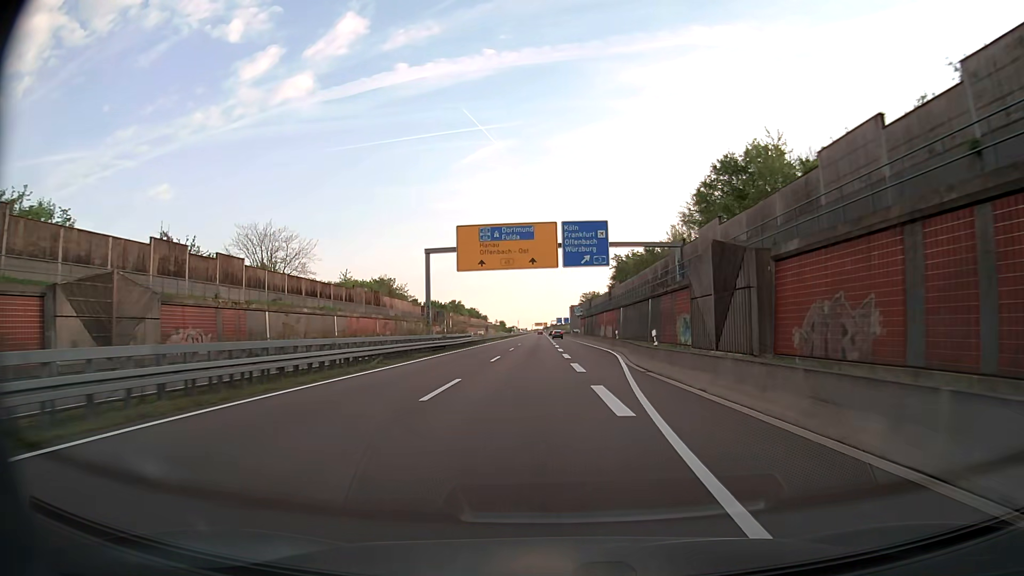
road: trunk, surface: asphalt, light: Day
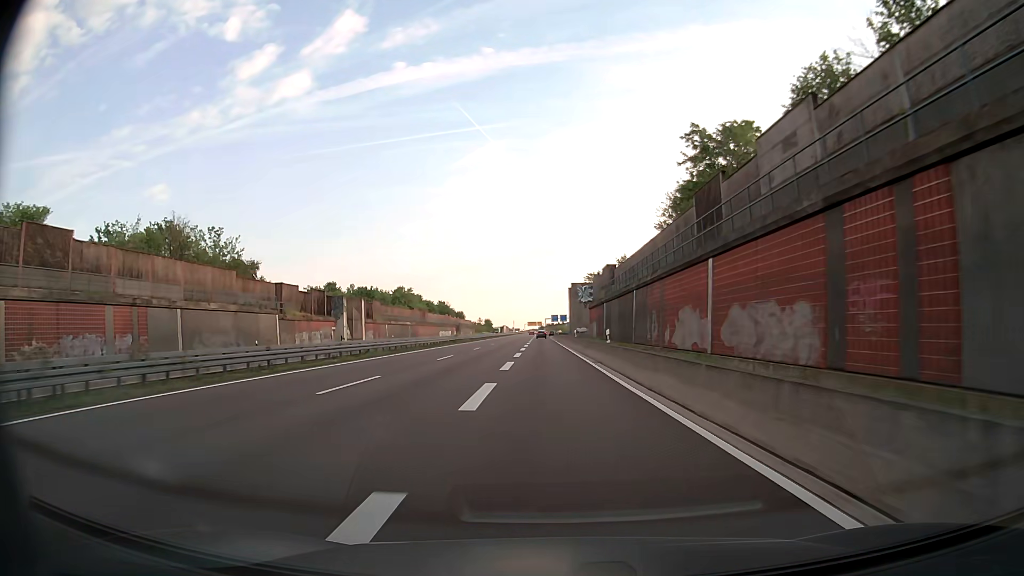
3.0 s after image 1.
(+1.3, +70.9) m; 0°
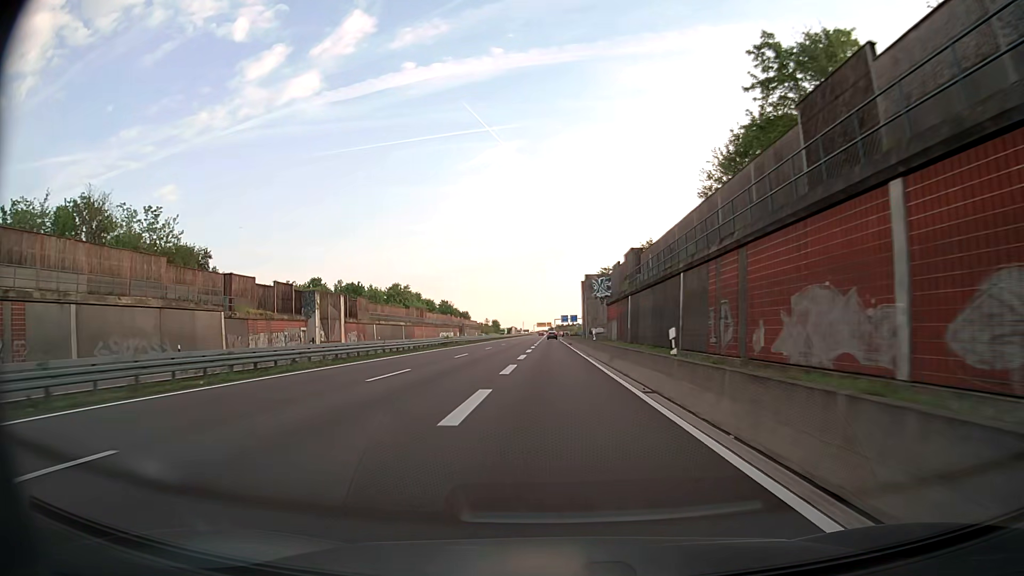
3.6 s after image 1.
(-0.1, +13.8) m; -1°
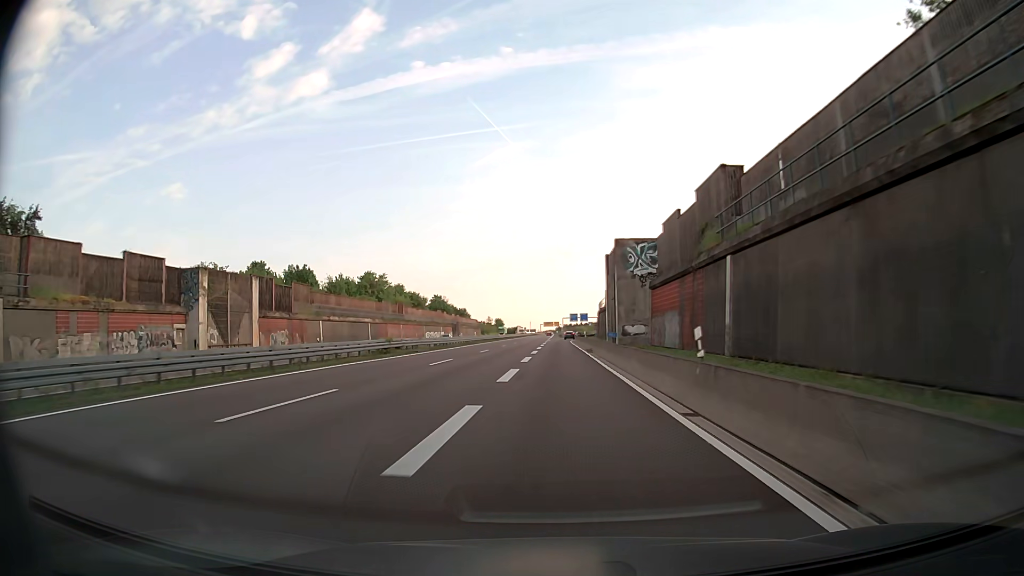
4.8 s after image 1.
(-0.3, +27.3) m; -1°
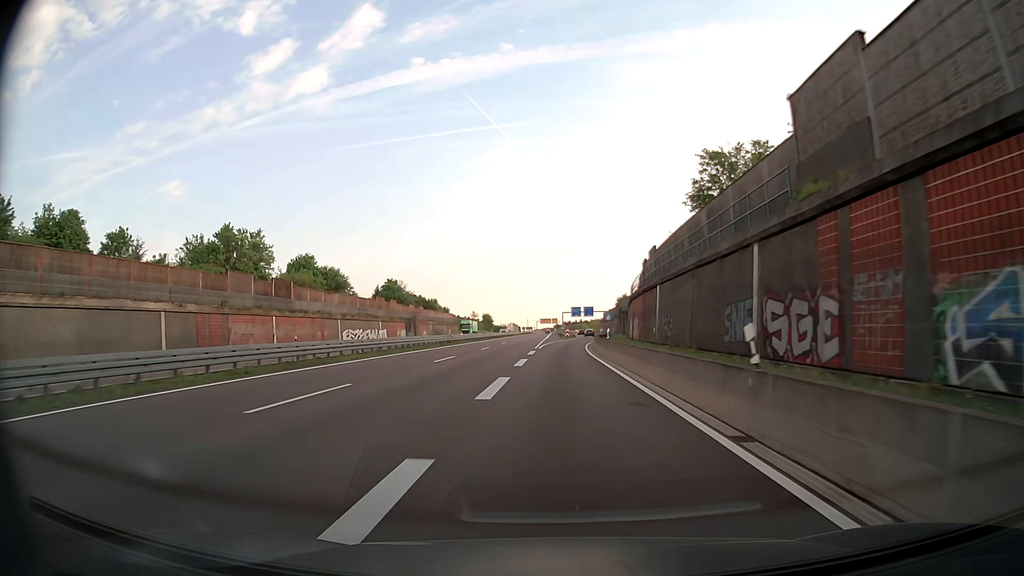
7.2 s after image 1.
(+0.1, +53.1) m; 0°
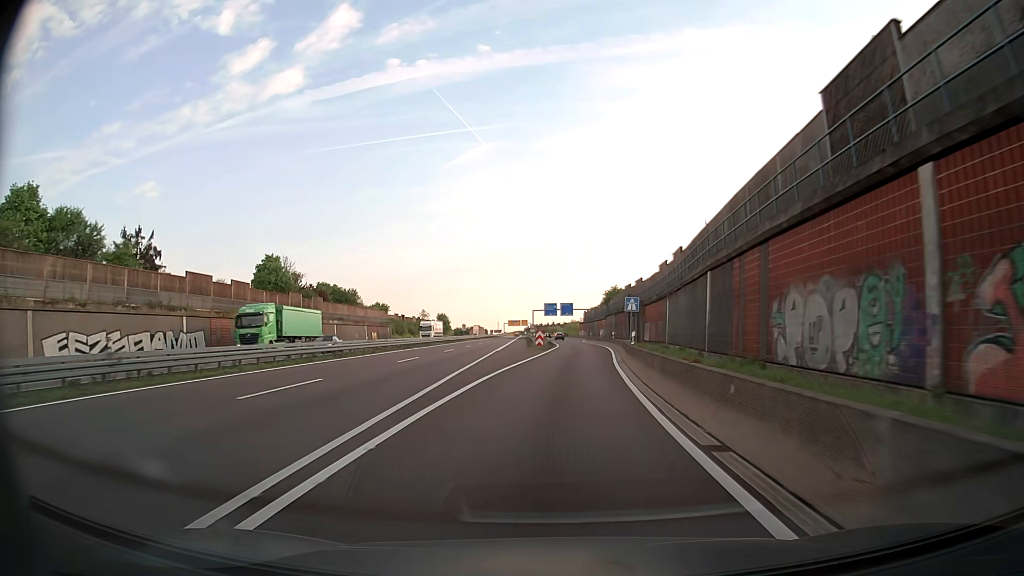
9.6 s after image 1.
(+0.8, +51.2) m; +2°
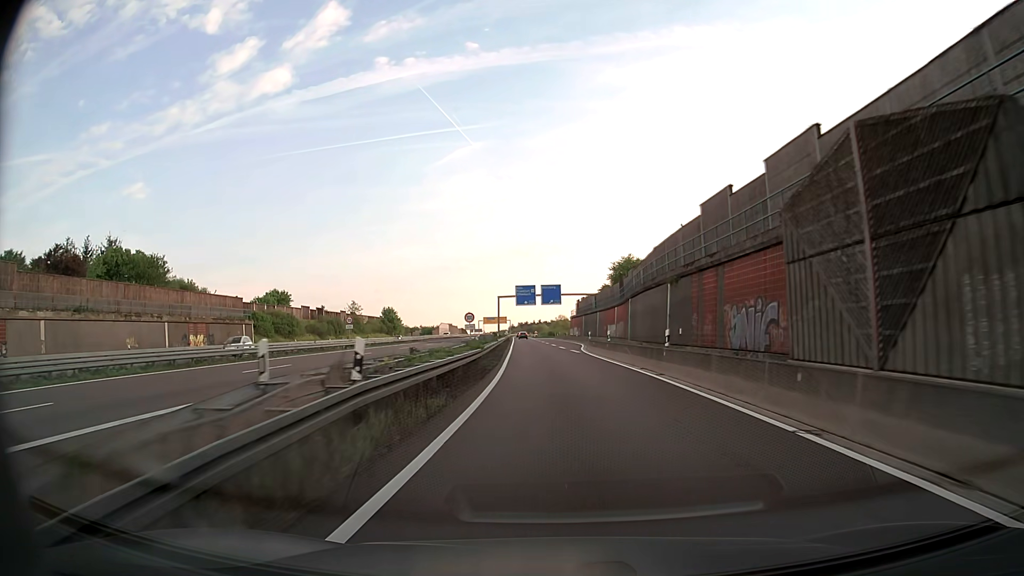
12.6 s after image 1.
(+1.6, +61.6) m; +1°
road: motorway_link
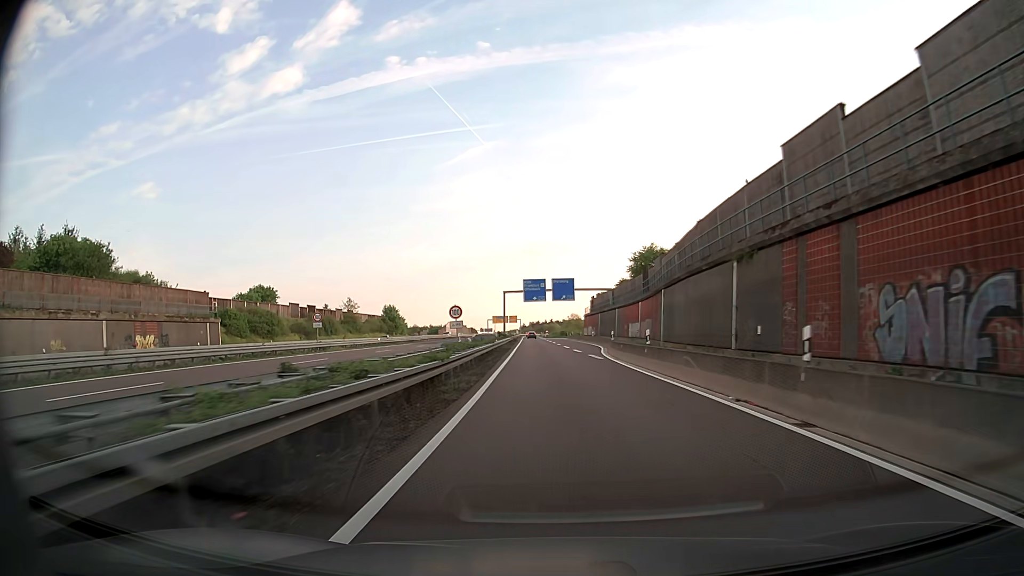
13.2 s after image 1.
(-0.1, +12.0) m; -1°
